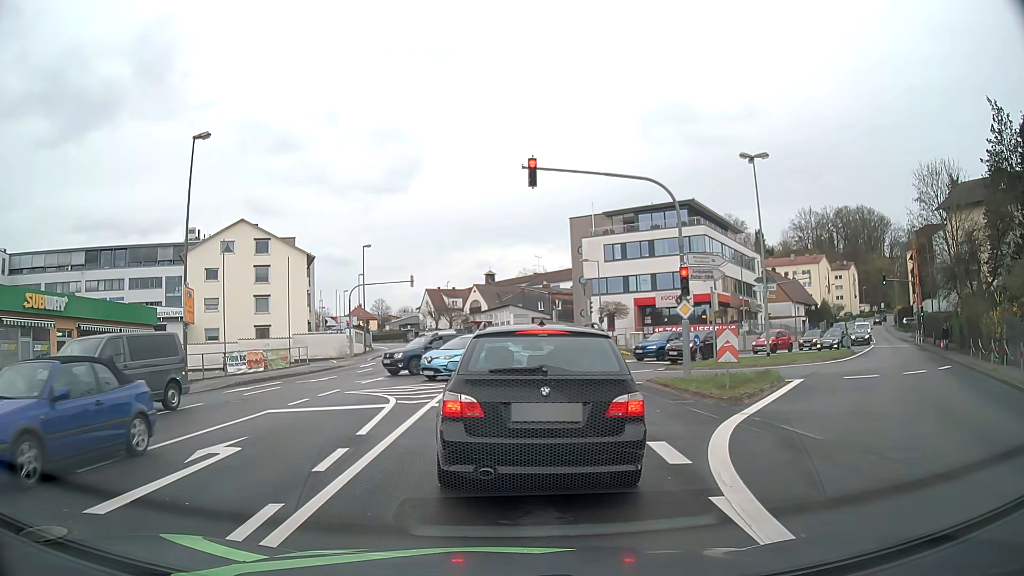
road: tertiary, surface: asphalt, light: Day
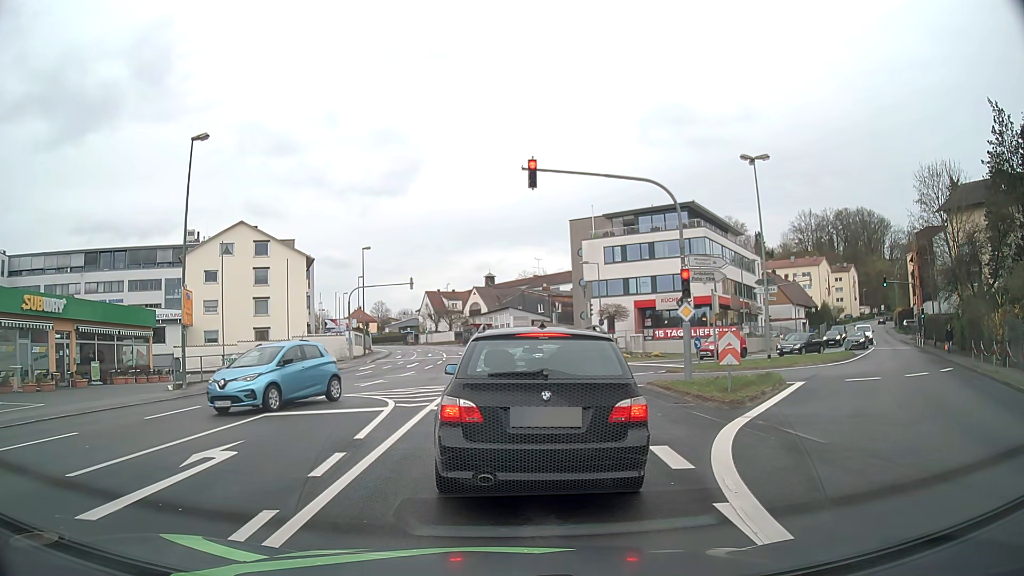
(0.0, +0.2) m; 0°
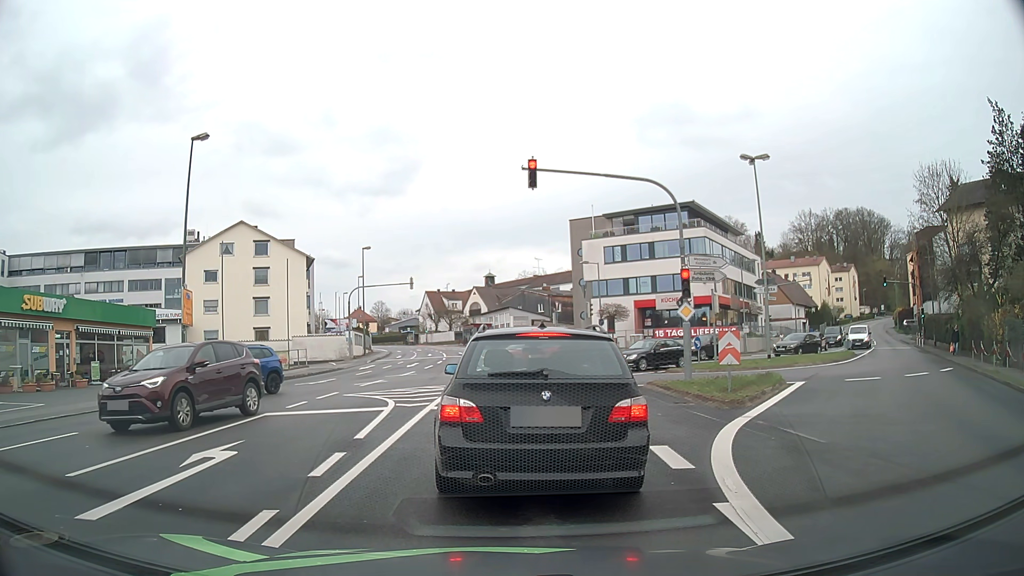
(0.0, 0.0) m; 0°
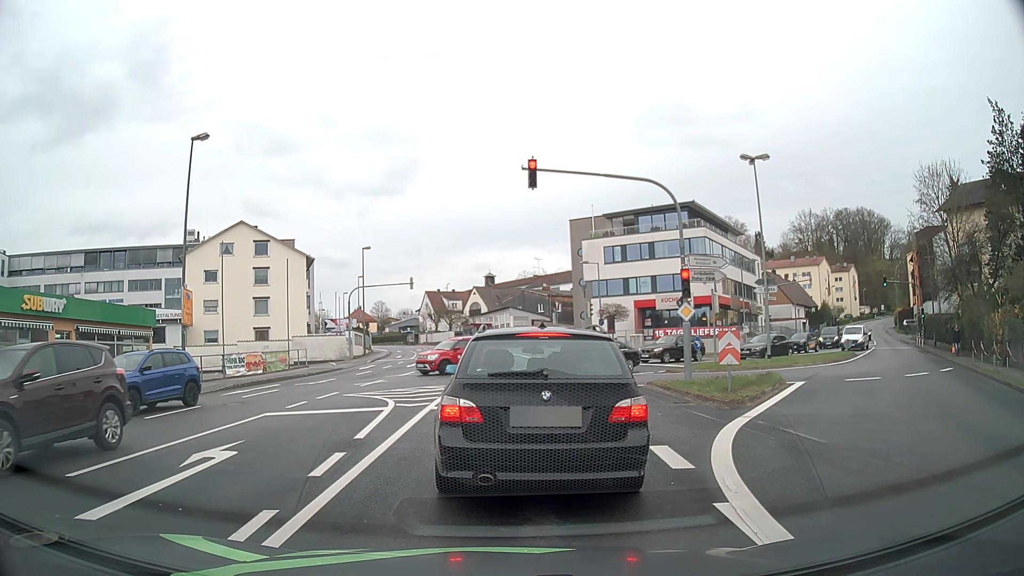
(0.0, 0.0) m; 0°
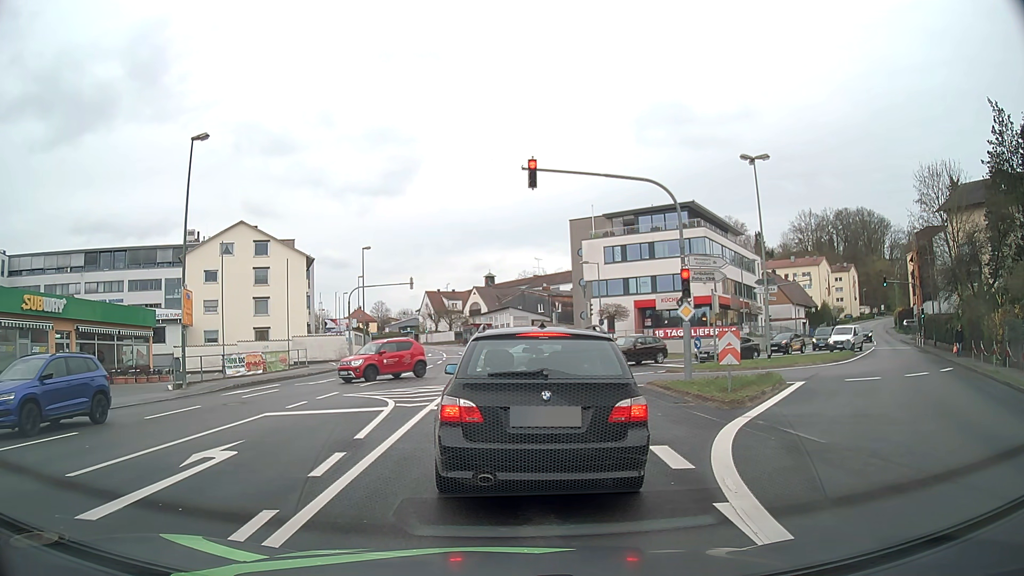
(0.0, 0.0) m; 0°
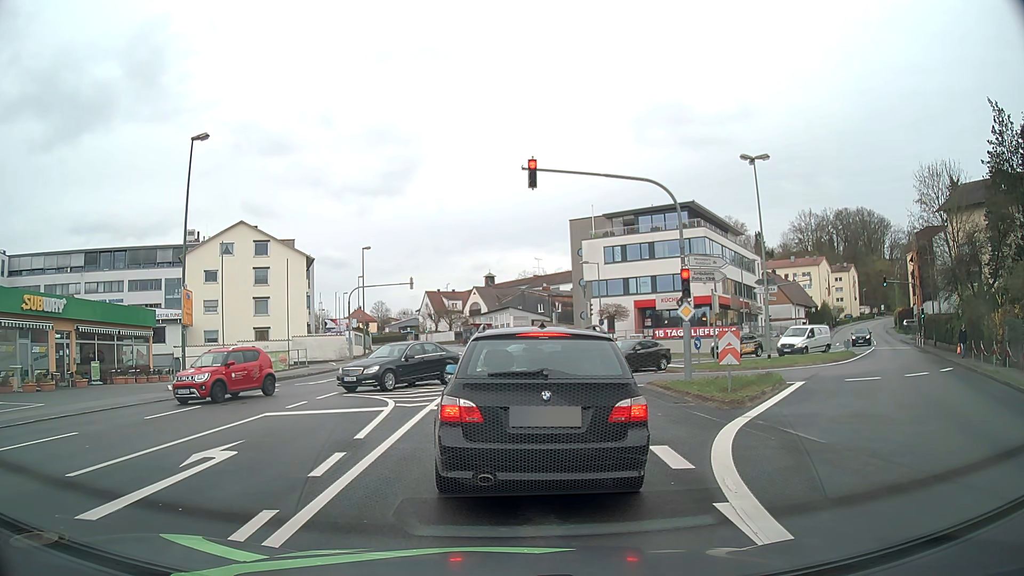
(0.0, 0.0) m; 0°
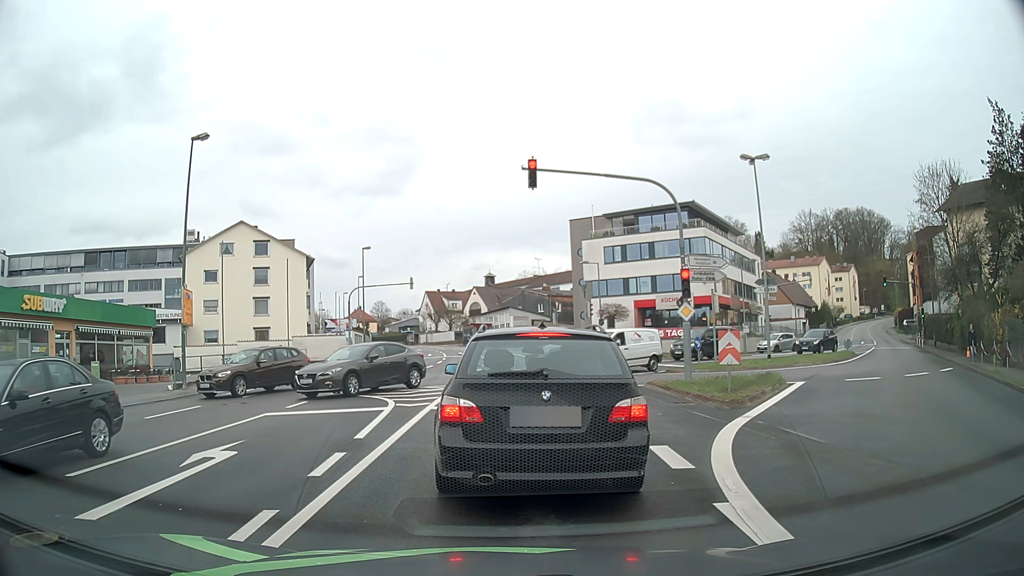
(0.0, 0.0) m; 0°
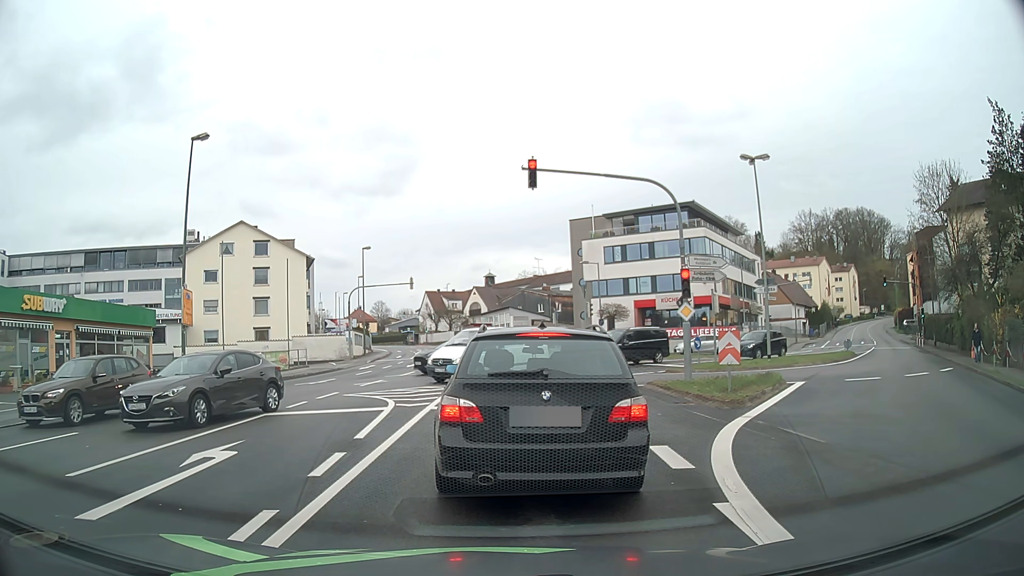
(0.0, 0.0) m; 0°
